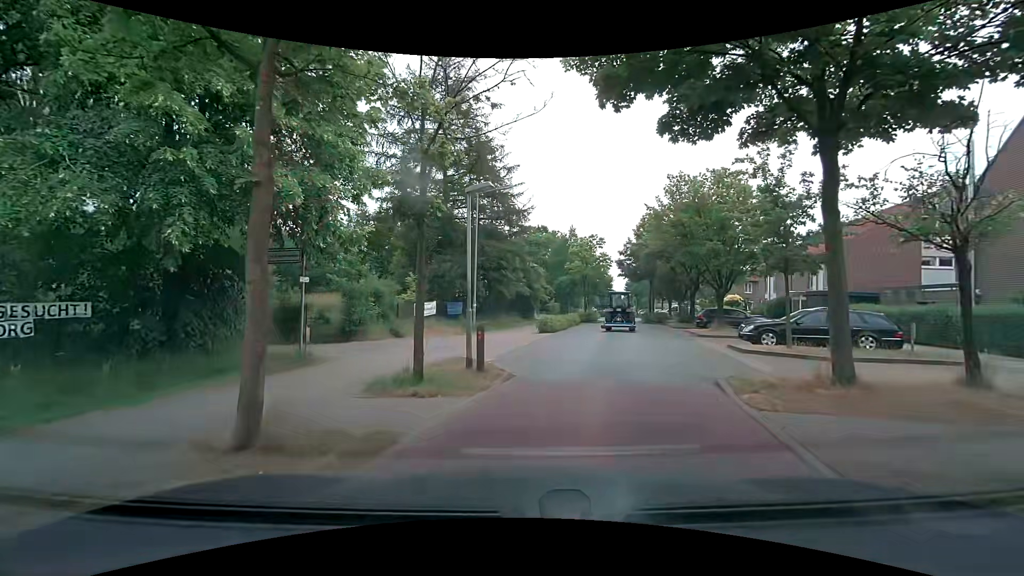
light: Day
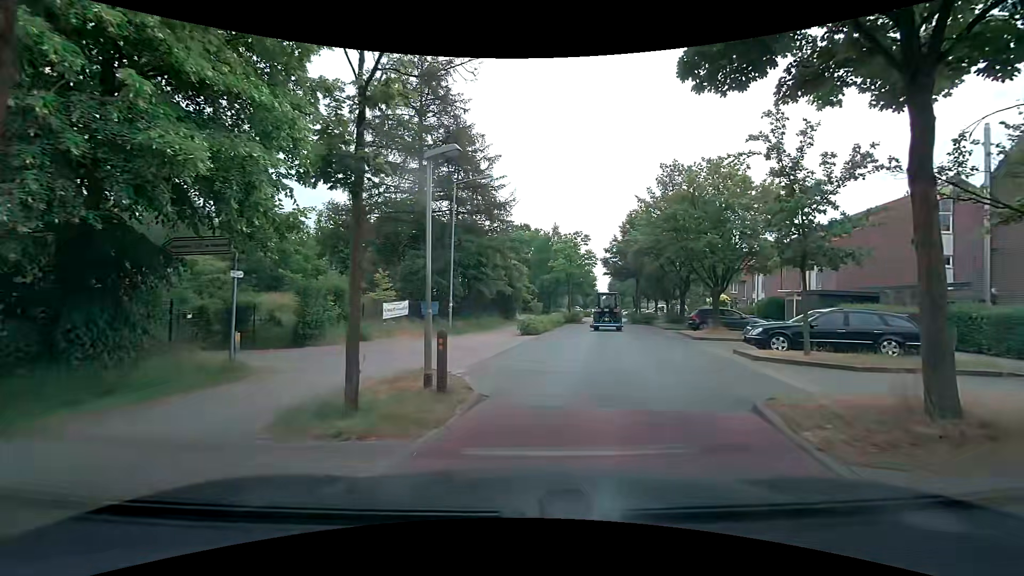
(0.0, +2.2) m; 0°
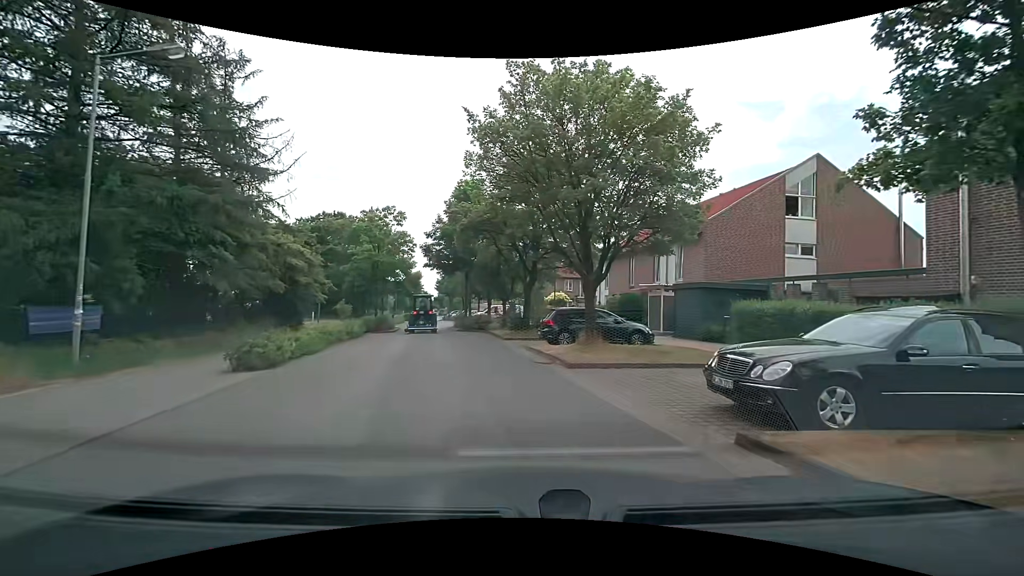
(+1.9, +11.2) m; +20°
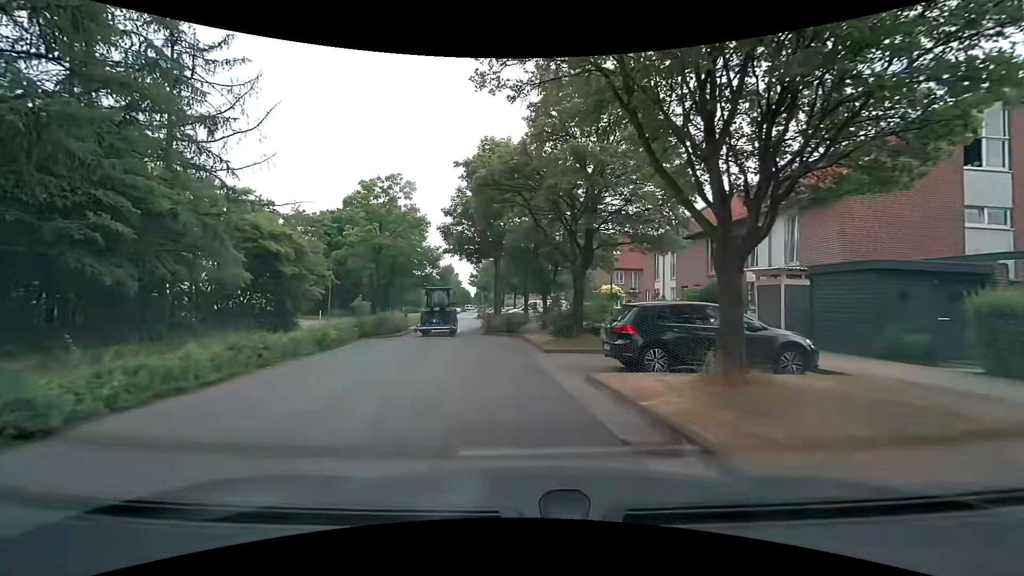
(-0.2, +7.8) m; -4°
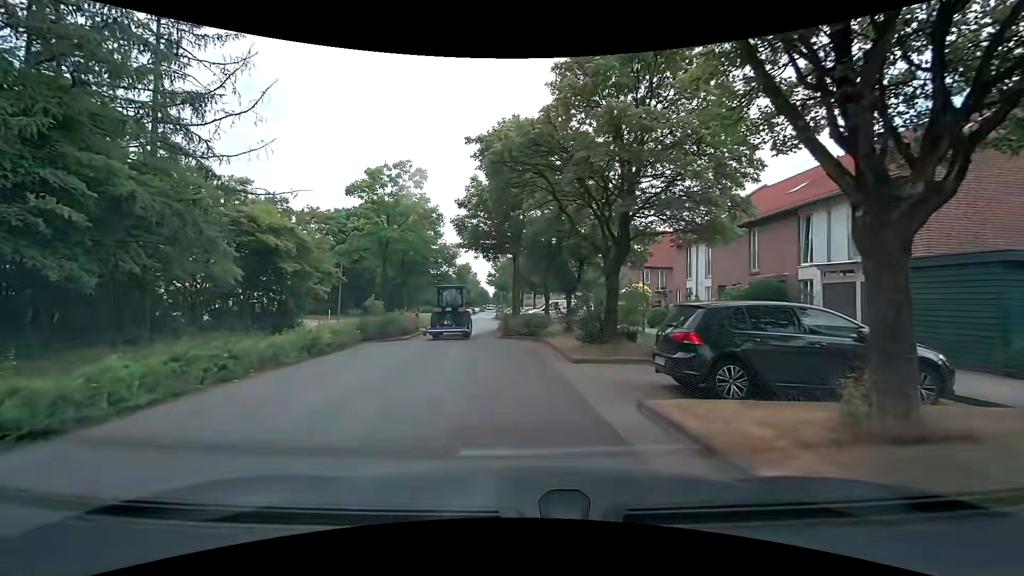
(-0.1, +2.4) m; -4°
